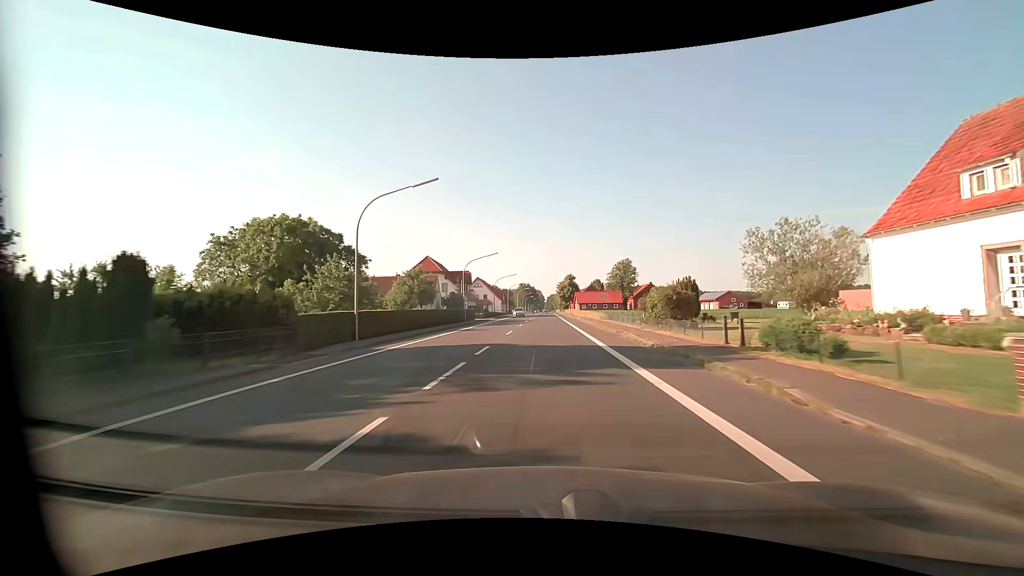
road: primary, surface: asphalt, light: Day
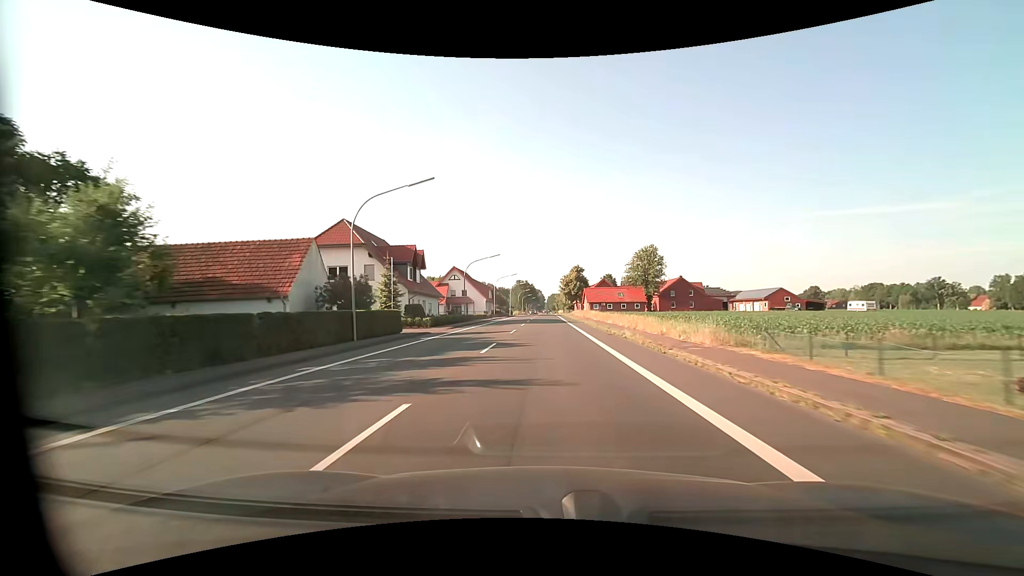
(0.0, +34.3) m; 0°
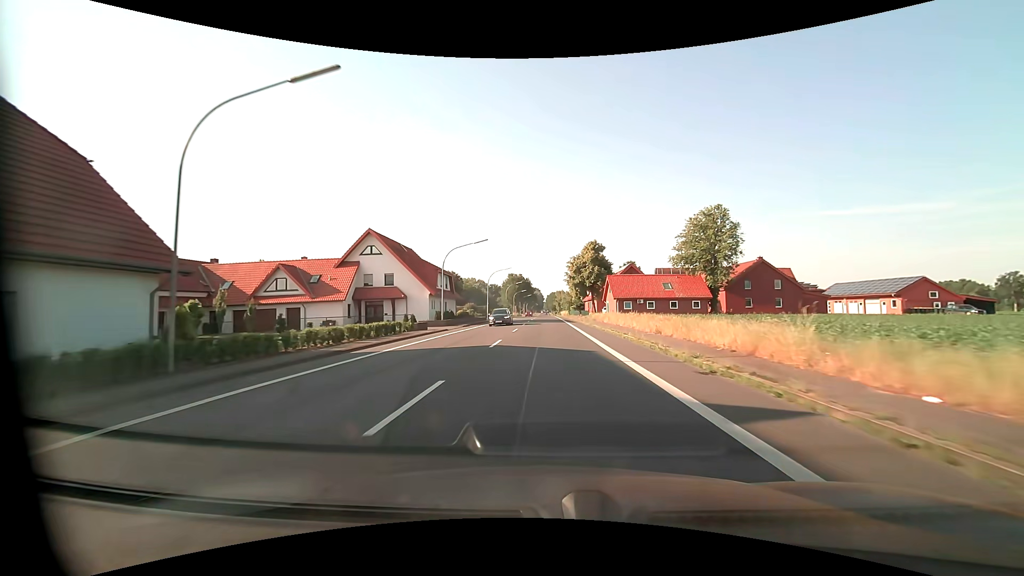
(0.0, +45.8) m; 0°
(0, +10) (0, +20) (0, +30) (0, +40) (0, +50) (0, +60) (0, +70) (0, +80) (0, +90) (0, +100) m
